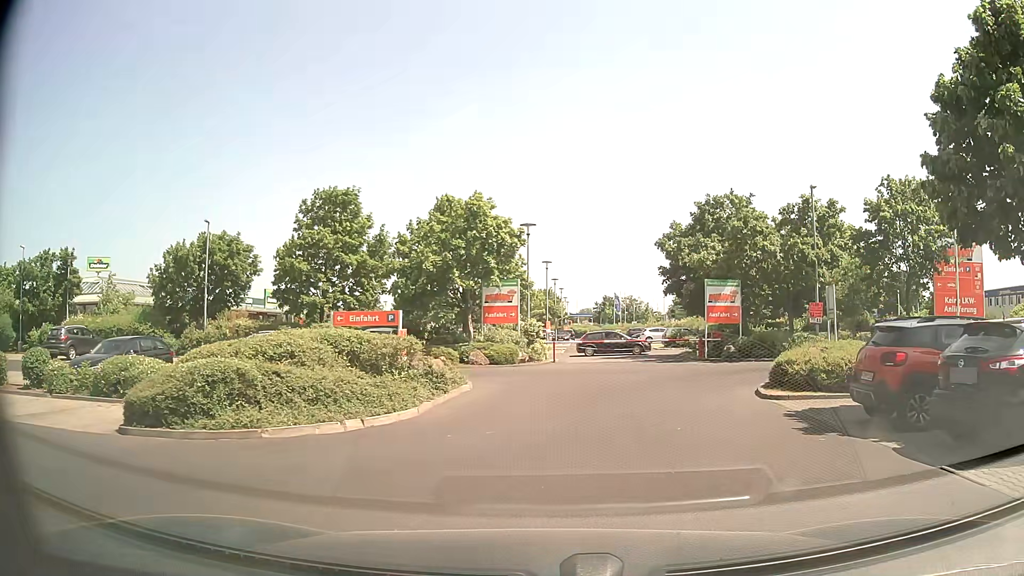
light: Day
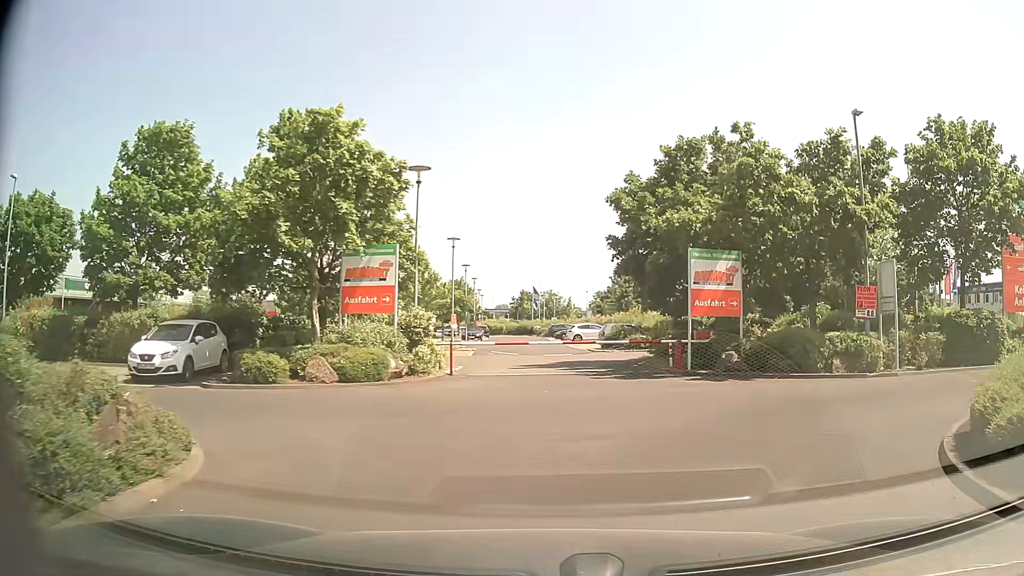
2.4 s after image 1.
(+0.5, +10.7) m; +7°
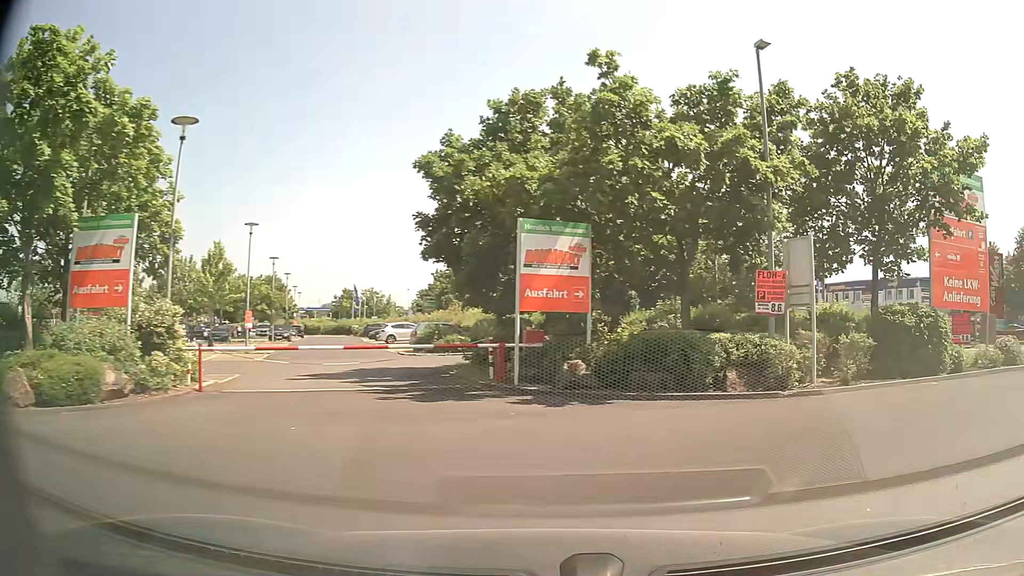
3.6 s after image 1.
(+0.6, +5.1) m; +14°
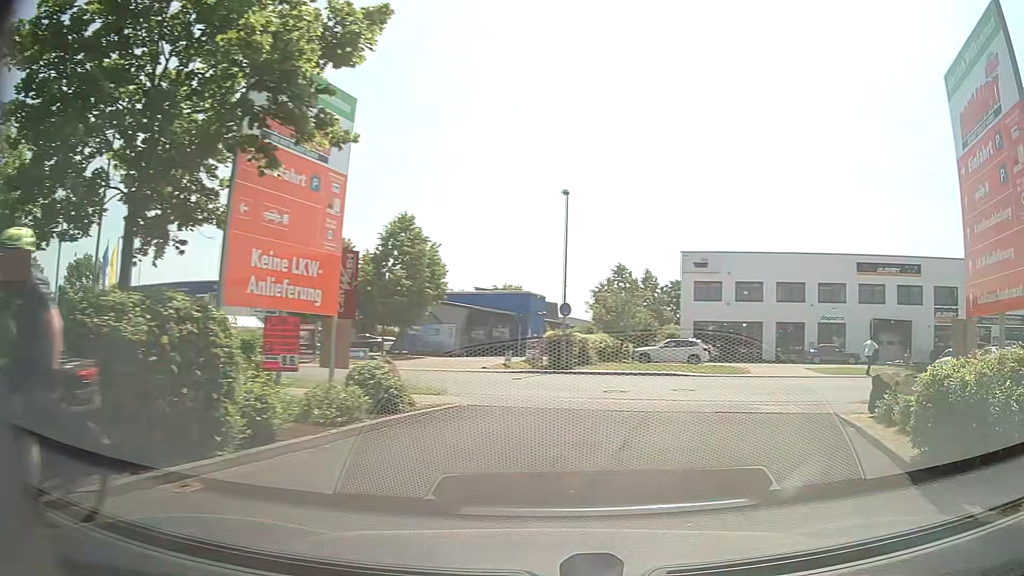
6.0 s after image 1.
(+3.9, +7.7) m; +58°
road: service
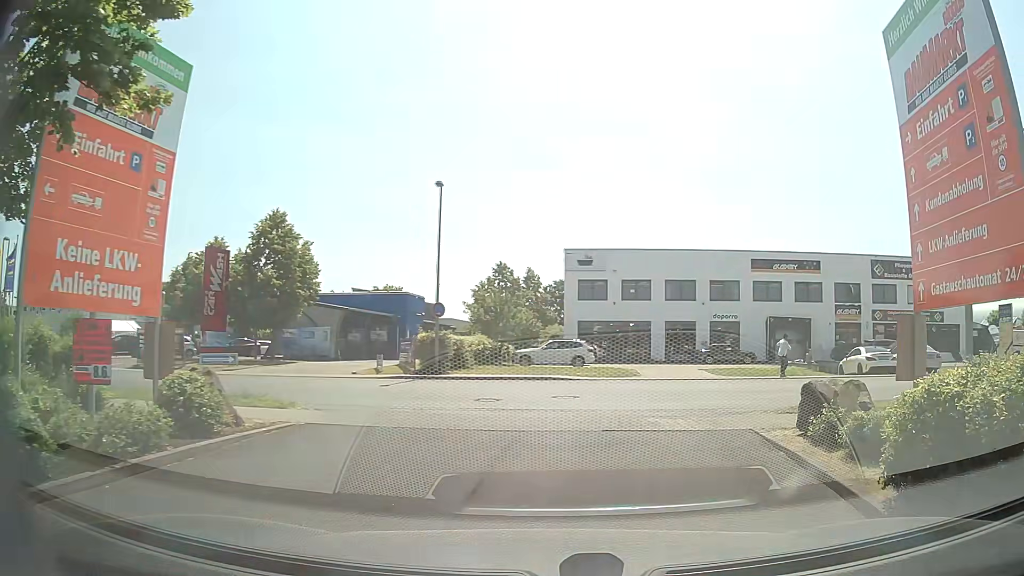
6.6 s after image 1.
(+0.2, +2.0) m; +9°
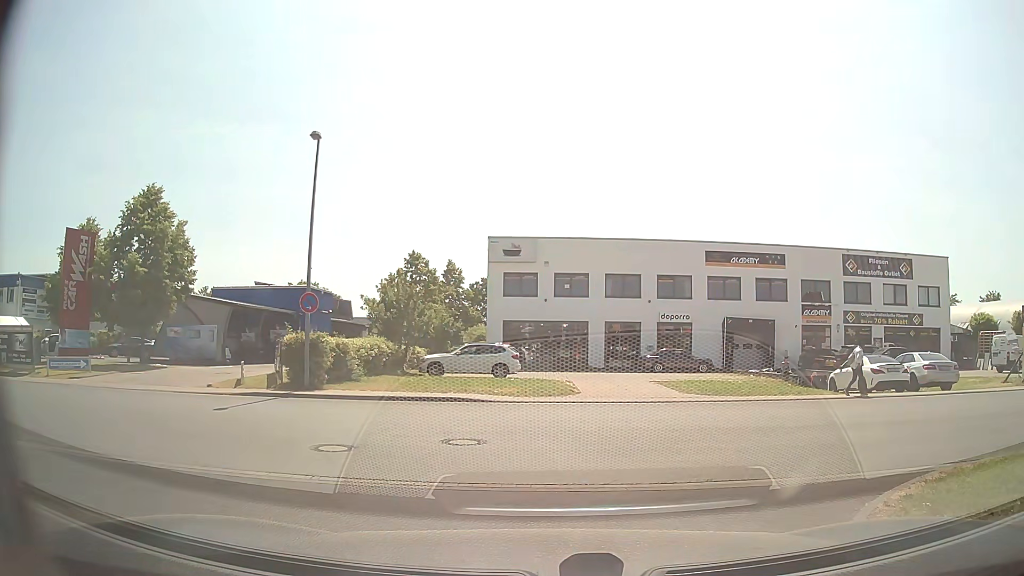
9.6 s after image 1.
(+0.5, +6.7) m; +4°
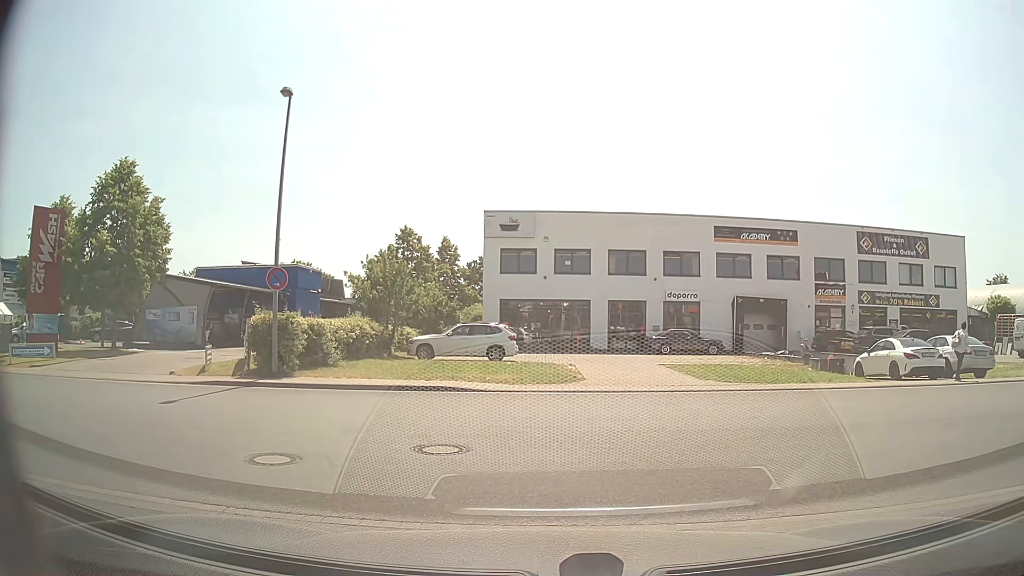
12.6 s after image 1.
(0.0, +2.4) m; 0°
